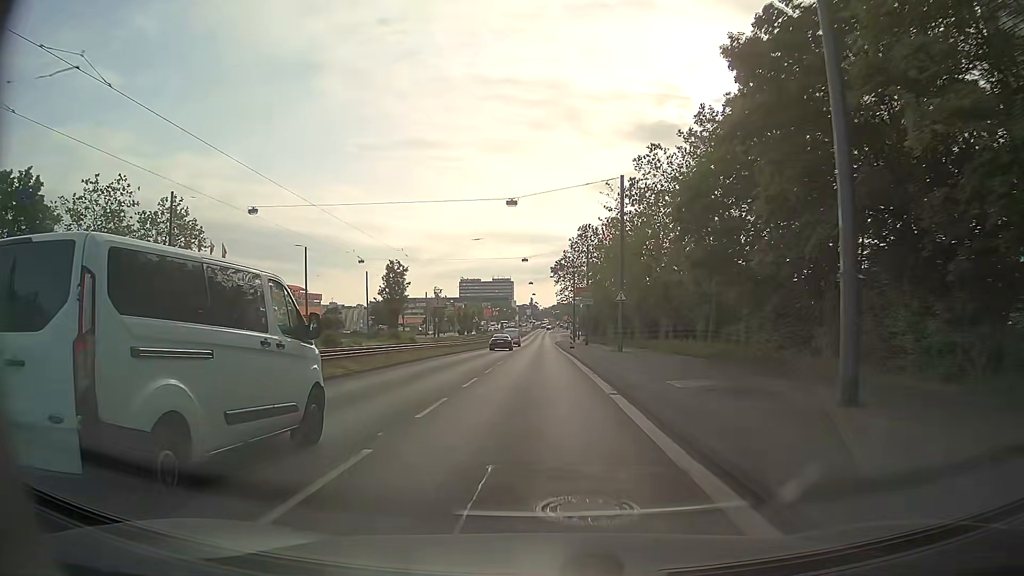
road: primary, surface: asphalt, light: Day
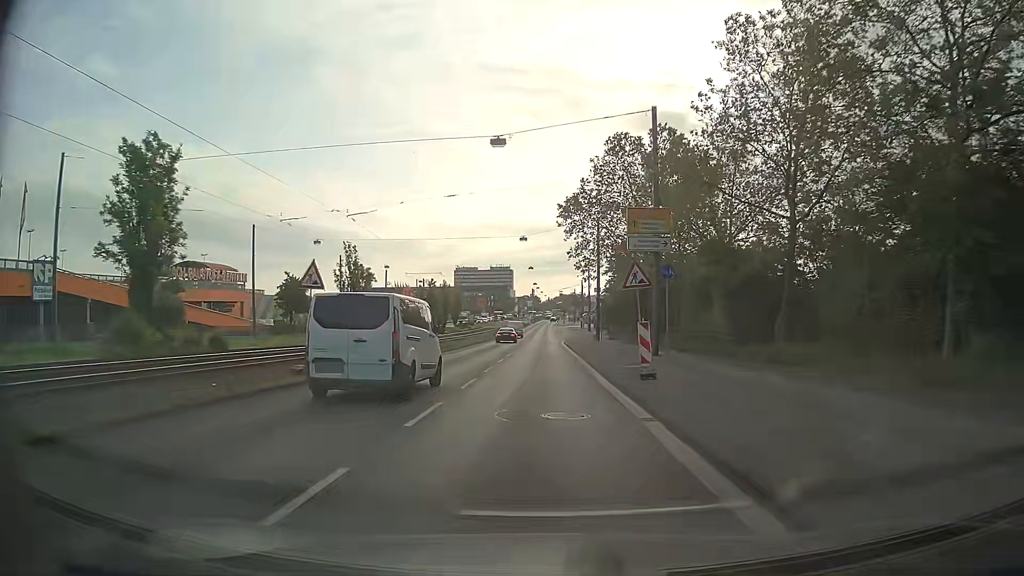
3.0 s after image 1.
(-0.1, +43.0) m; 0°
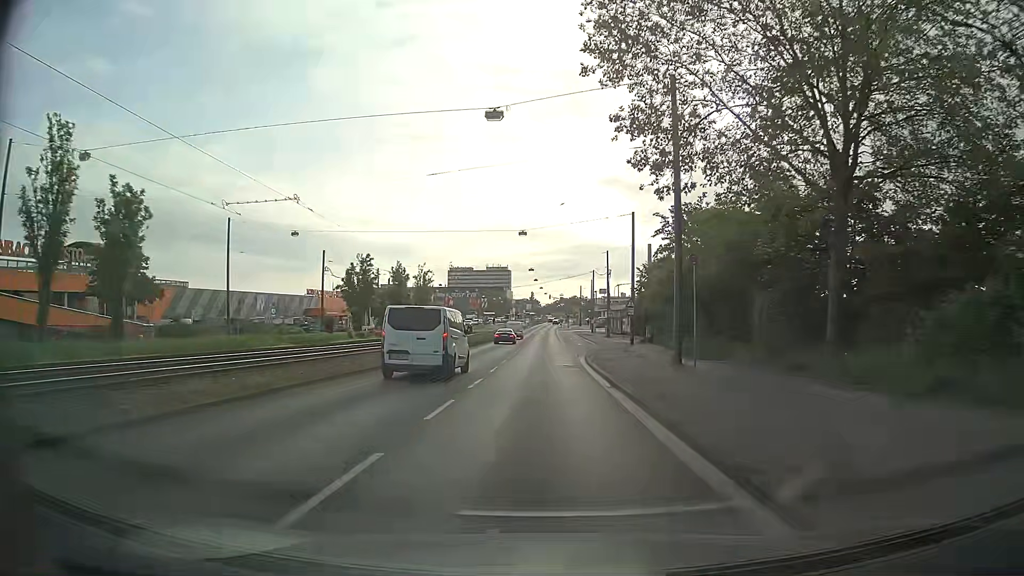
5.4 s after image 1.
(-0.1, +34.8) m; 0°
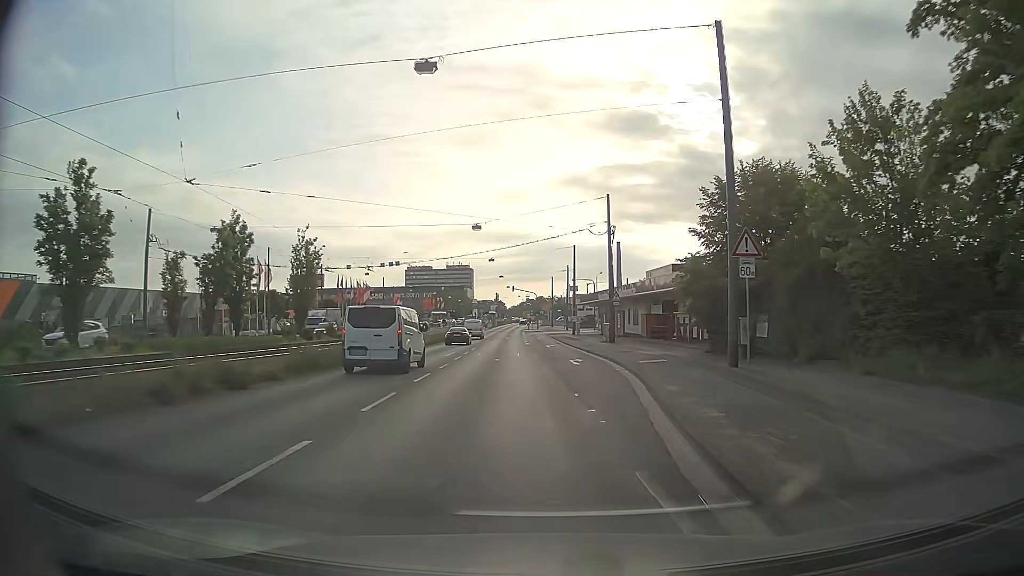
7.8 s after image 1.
(+0.6, +35.2) m; +3°
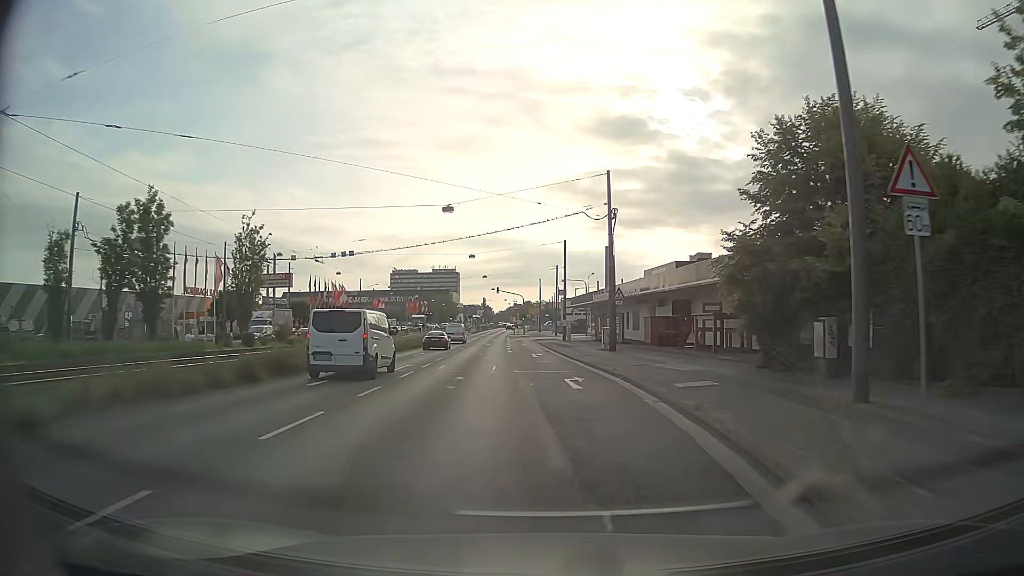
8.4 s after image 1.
(+0.1, +8.8) m; +1°
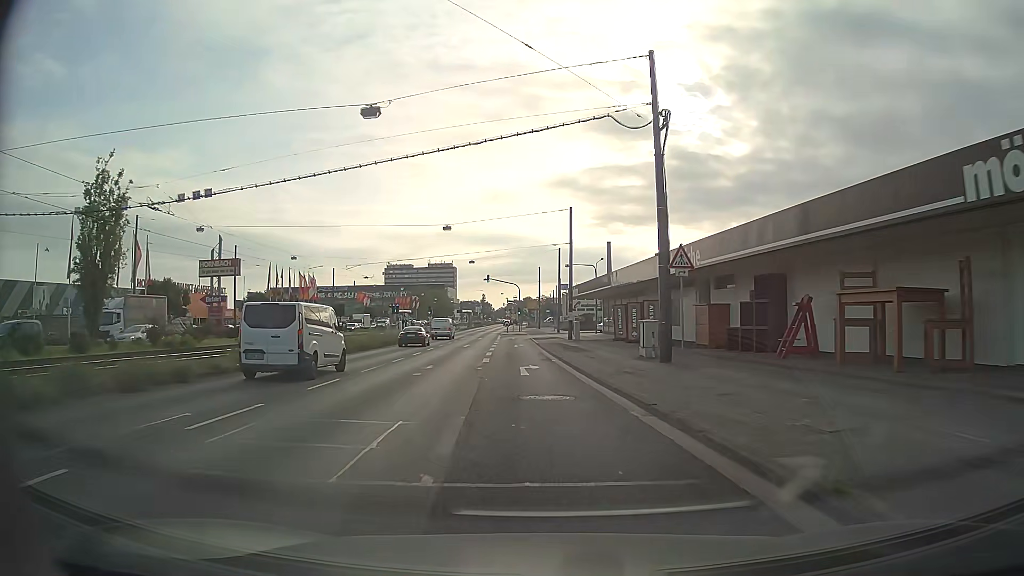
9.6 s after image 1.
(+0.2, +17.6) m; 0°
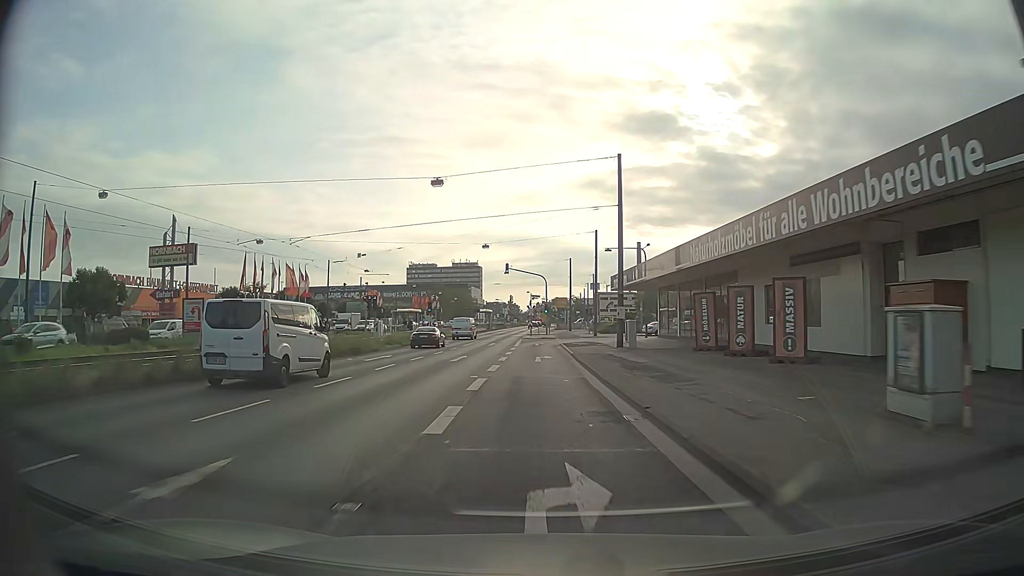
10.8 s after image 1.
(-0.3, +17.3) m; -2°
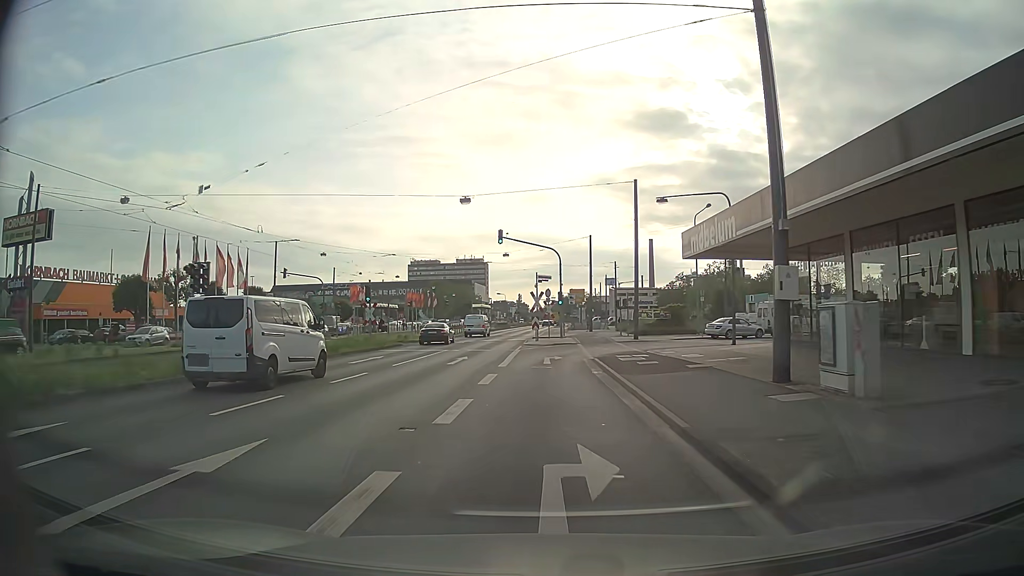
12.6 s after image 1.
(-0.2, +23.5) m; -1°
(0, +10) (0, +20) (+1, +30) (+7, +38) (+15, +43) (+25, +46) (+35, +47) (+45, +48) (+54, +46) (+60, +38) m
